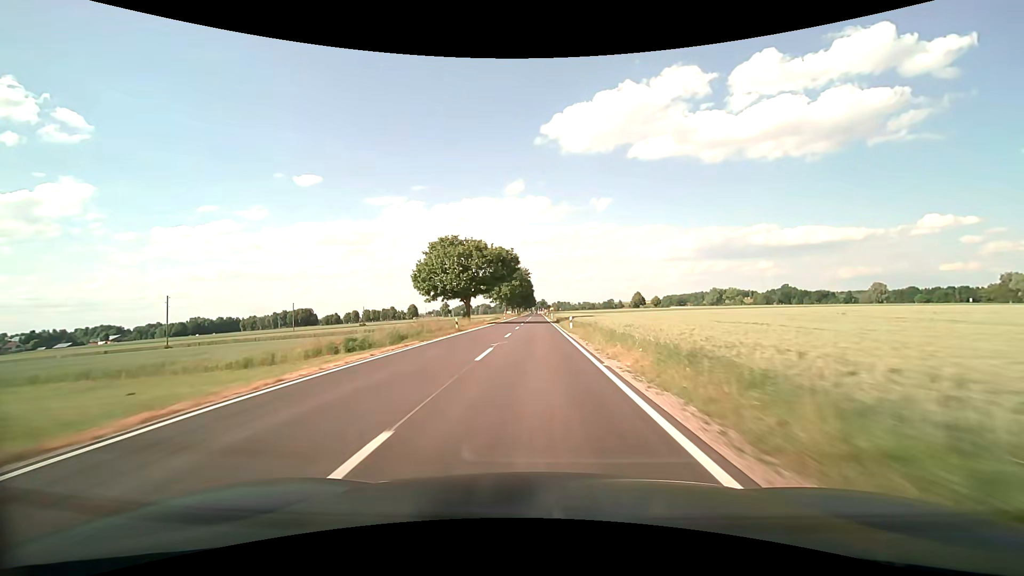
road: secondary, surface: asphalt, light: Day
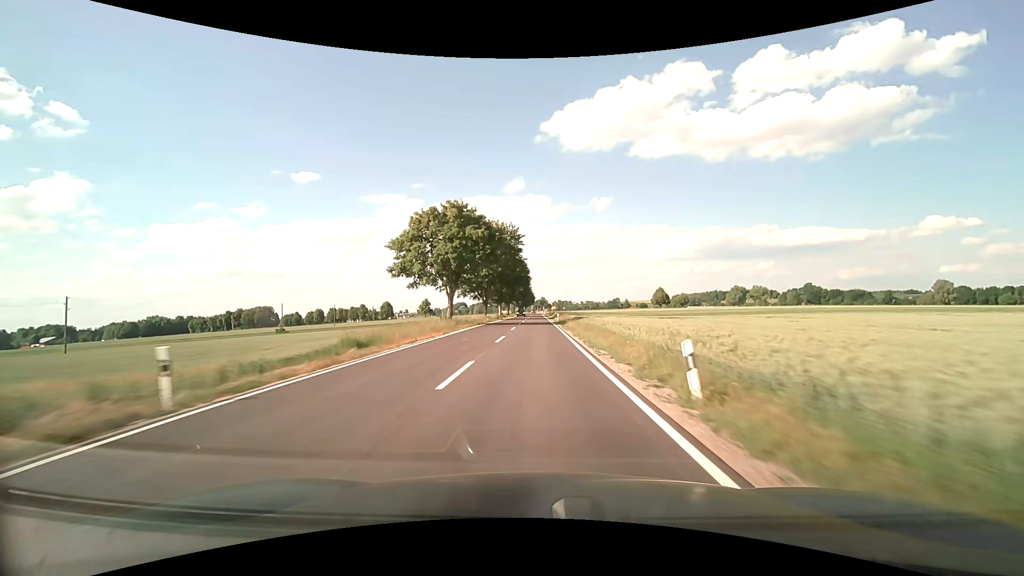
(+0.5, +77.6) m; 0°
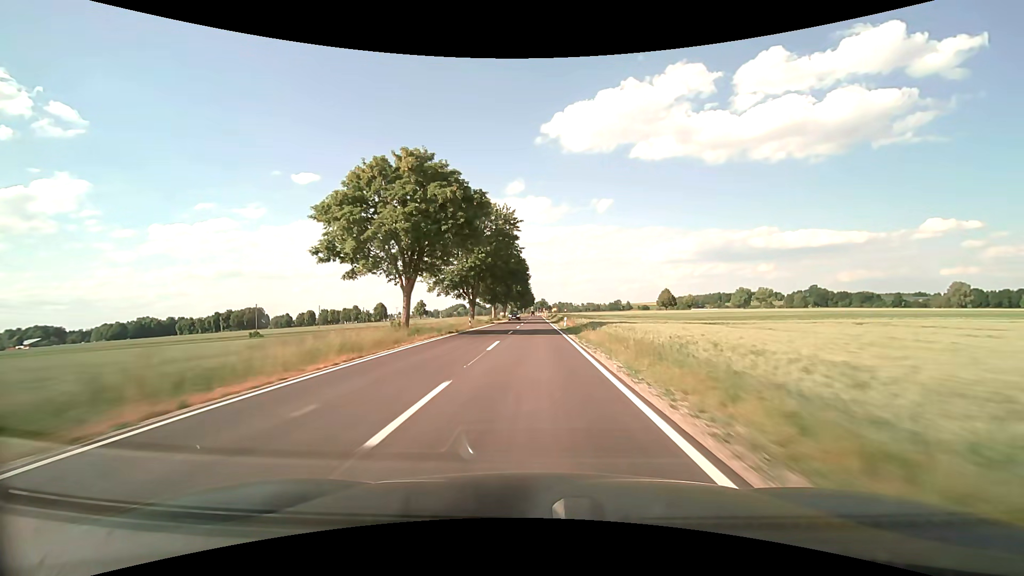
(0.0, +15.4) m; 0°
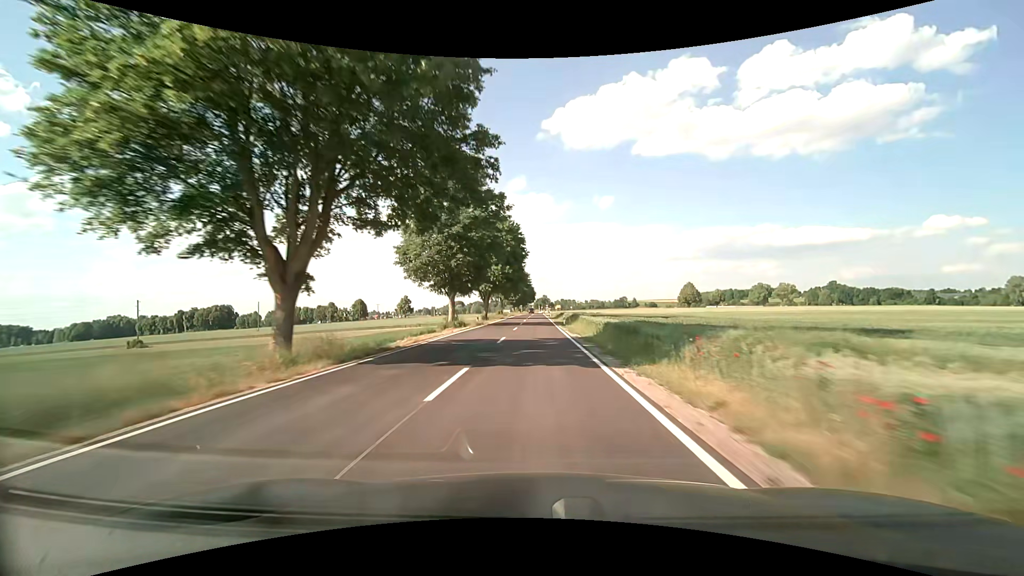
(0.0, +46.1) m; 0°
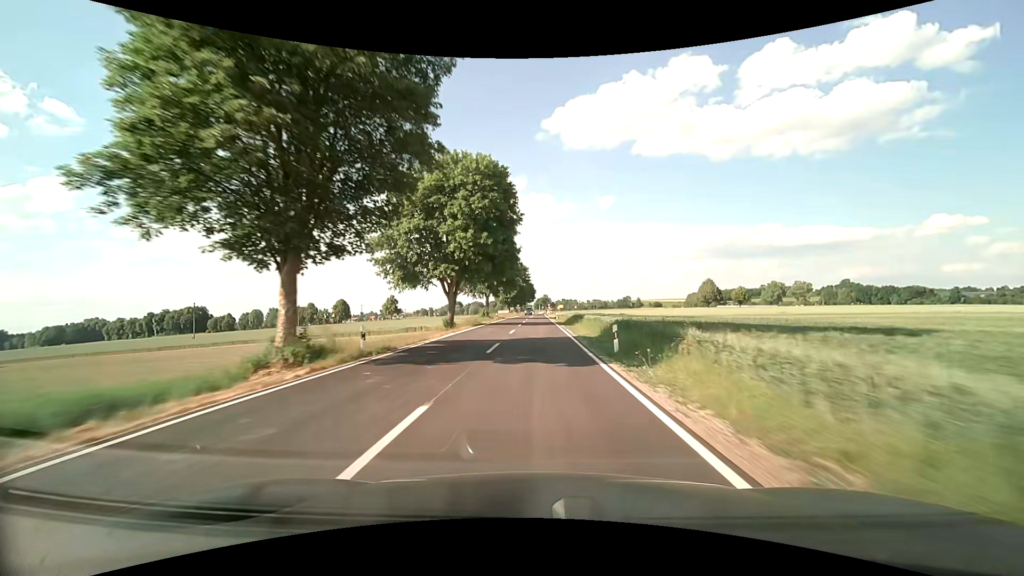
(0.0, +30.4) m; 0°
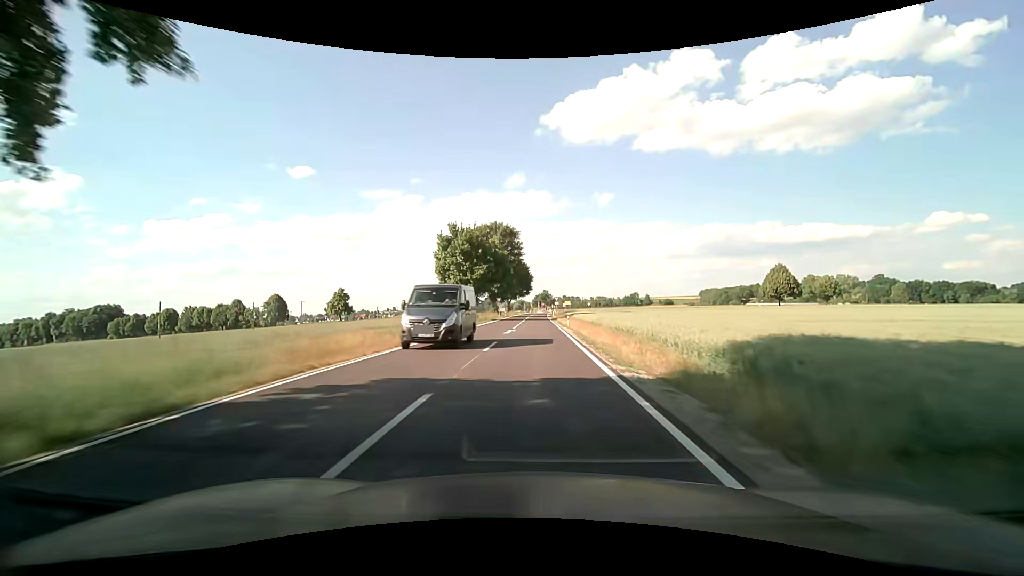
(+0.4, +72.2) m; +1°
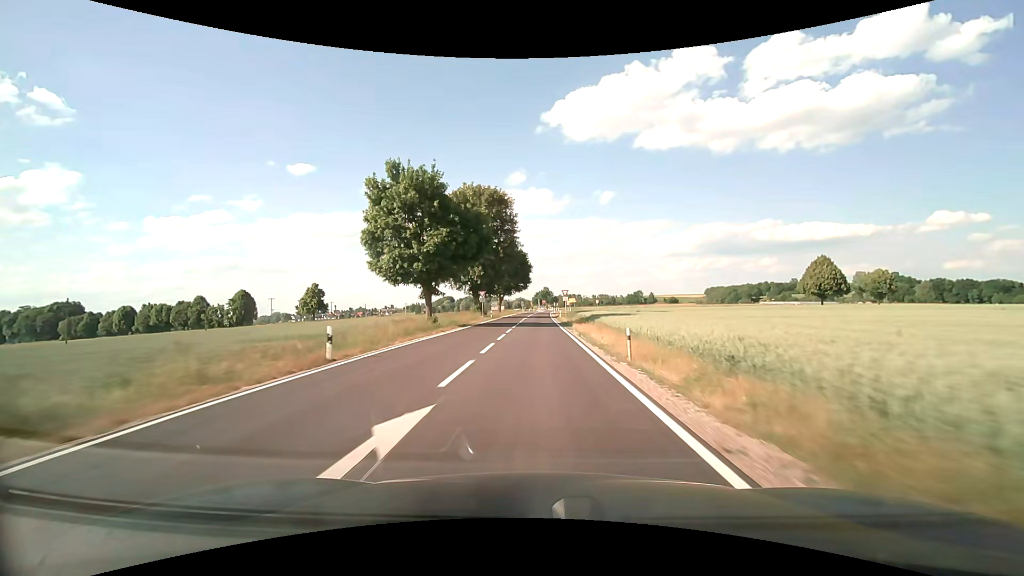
(-0.2, +25.1) m; 0°
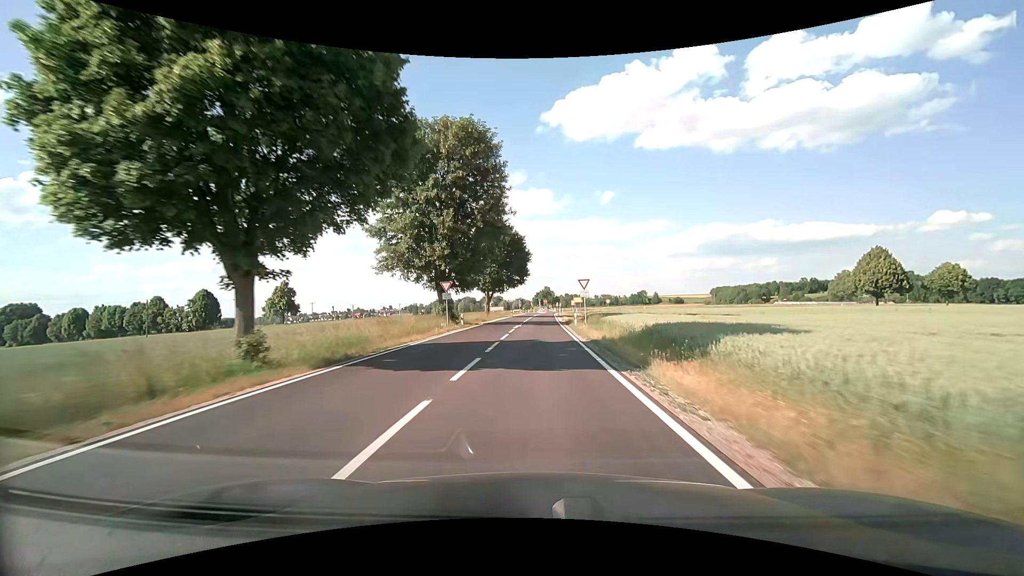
(0.0, +22.9) m; 0°
(0, +10) (0, +20) (0, +30) (0, +40) (0, +50) (+1, +60) (+1, +70) (+1, +80) (+2, +90) (+2, +100) m
